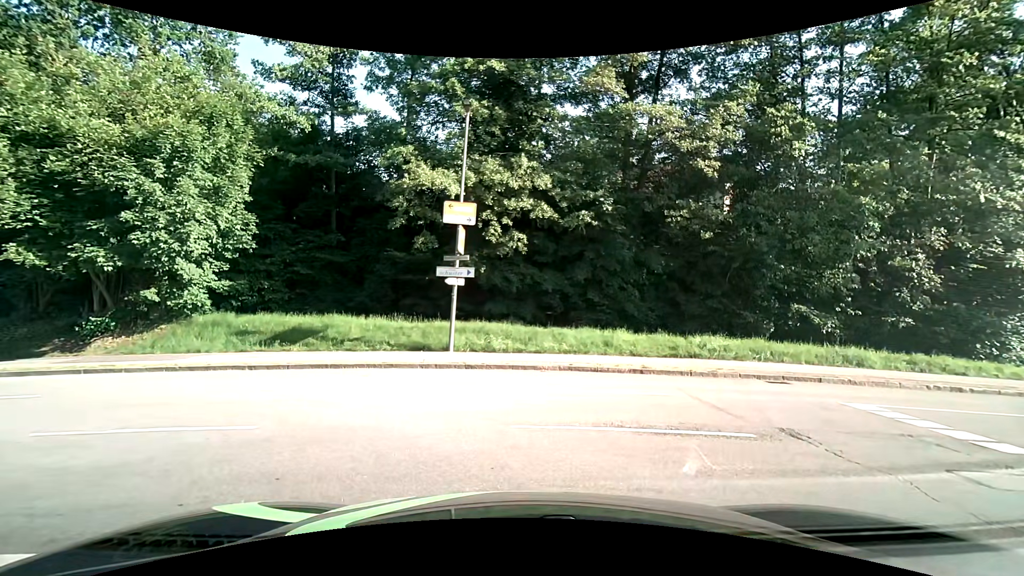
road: unclassified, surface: asphalt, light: Day
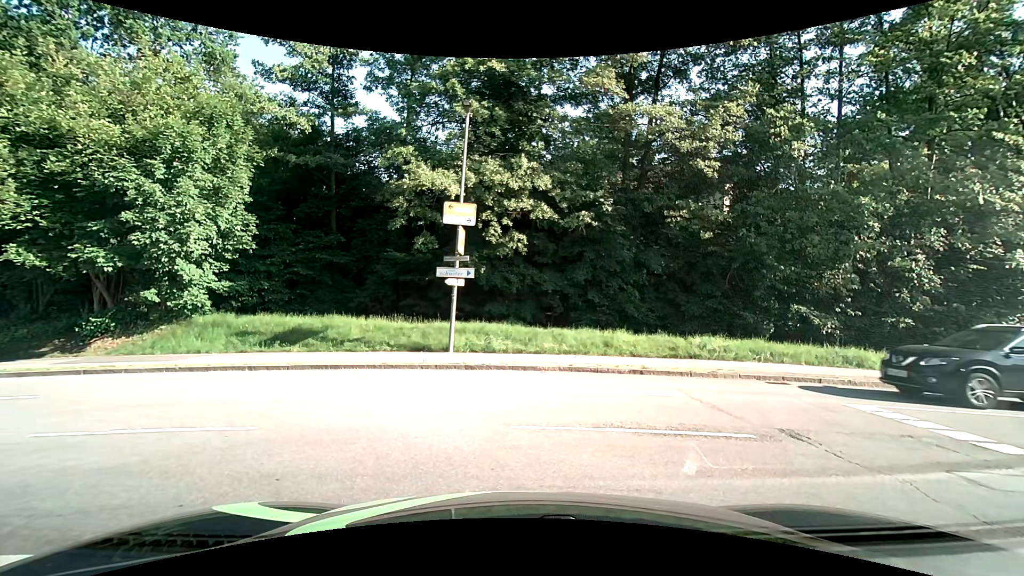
(0.0, +0.1) m; 0°
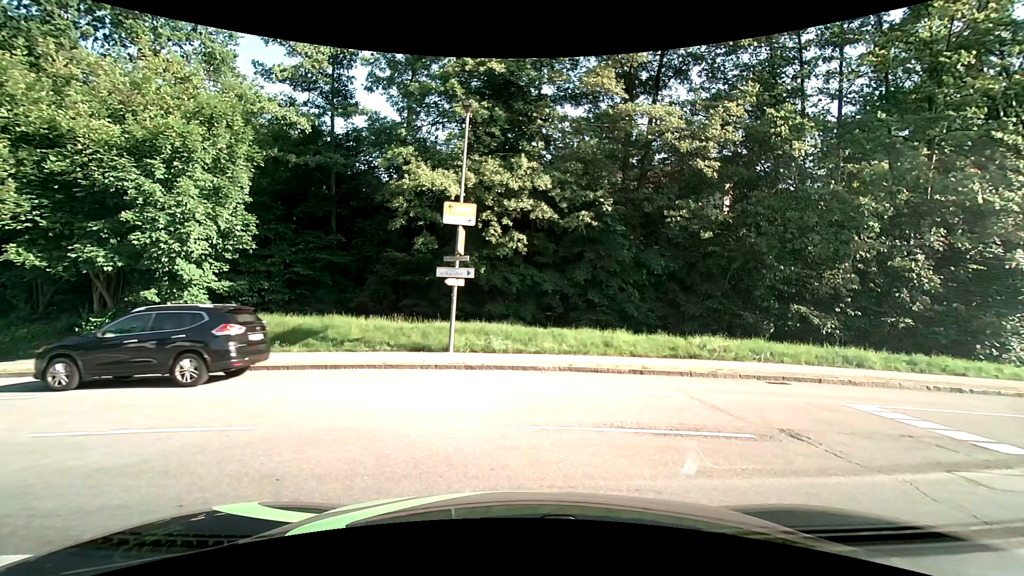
(0.0, 0.0) m; 0°
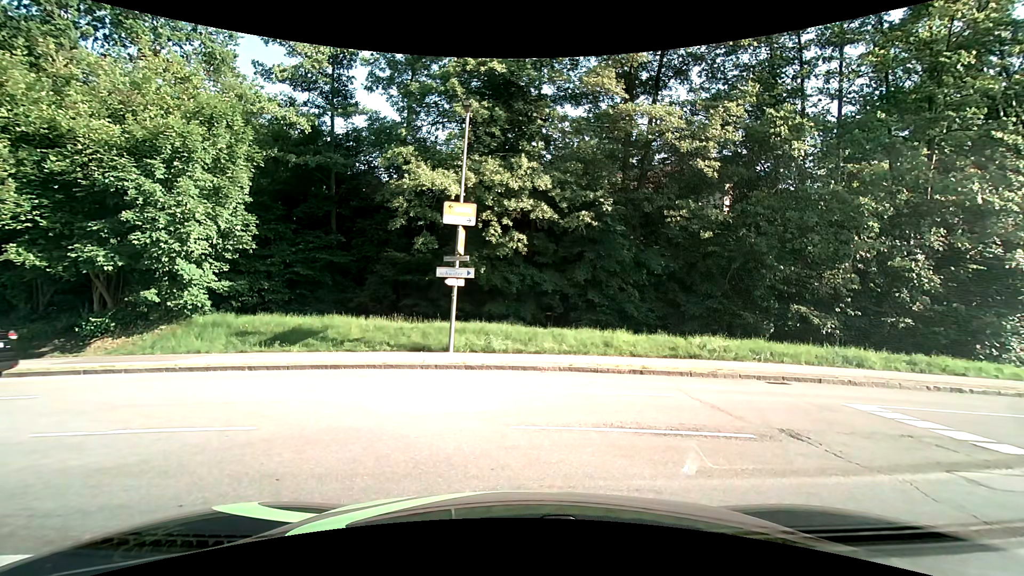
(0.0, 0.0) m; 0°
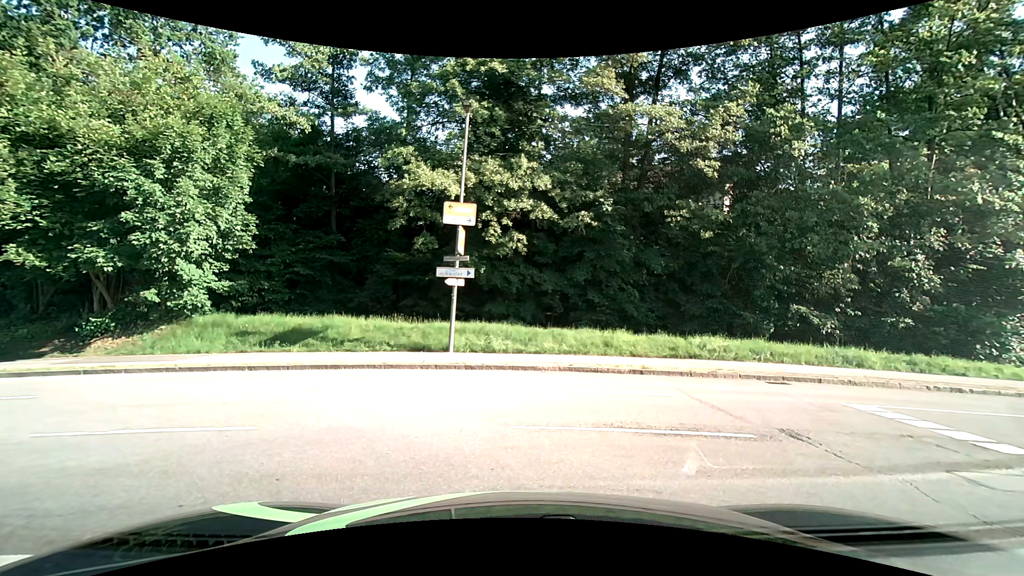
(0.0, 0.0) m; 0°
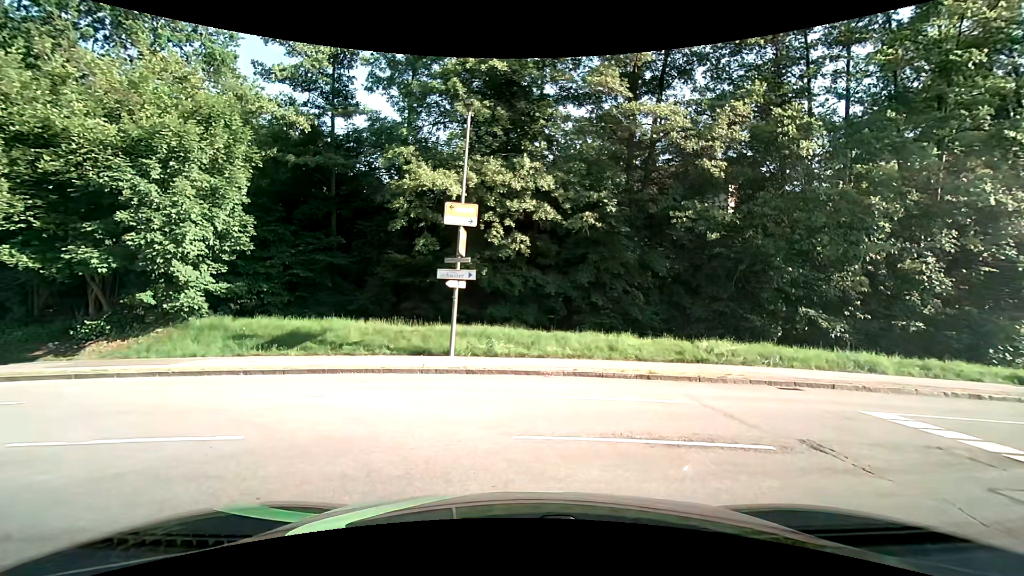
(0.0, +0.4) m; 0°
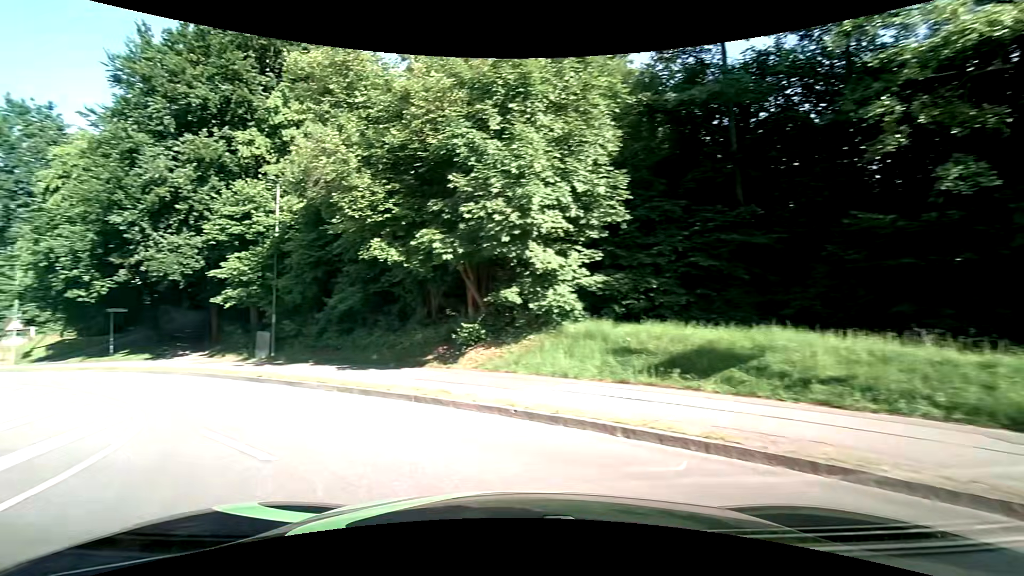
(-2.4, +8.1) m; -42°
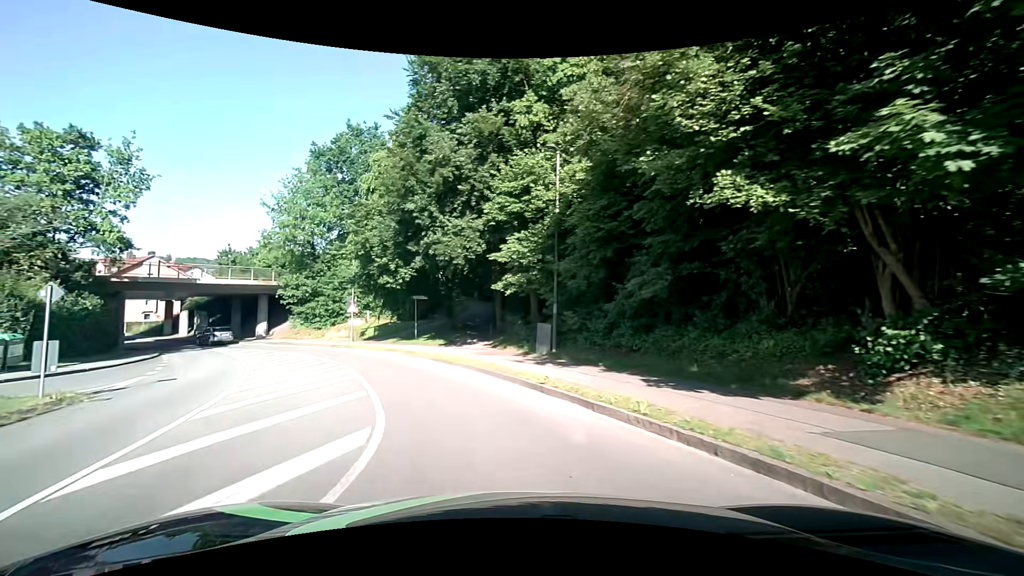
(-1.8, +5.5) m; -32°
